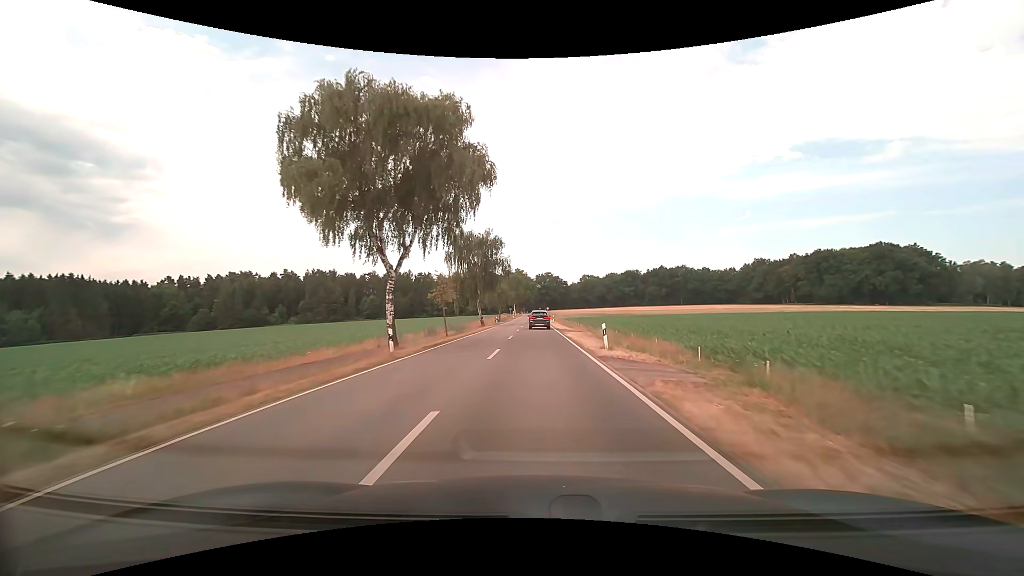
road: tertiary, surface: asphalt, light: Day
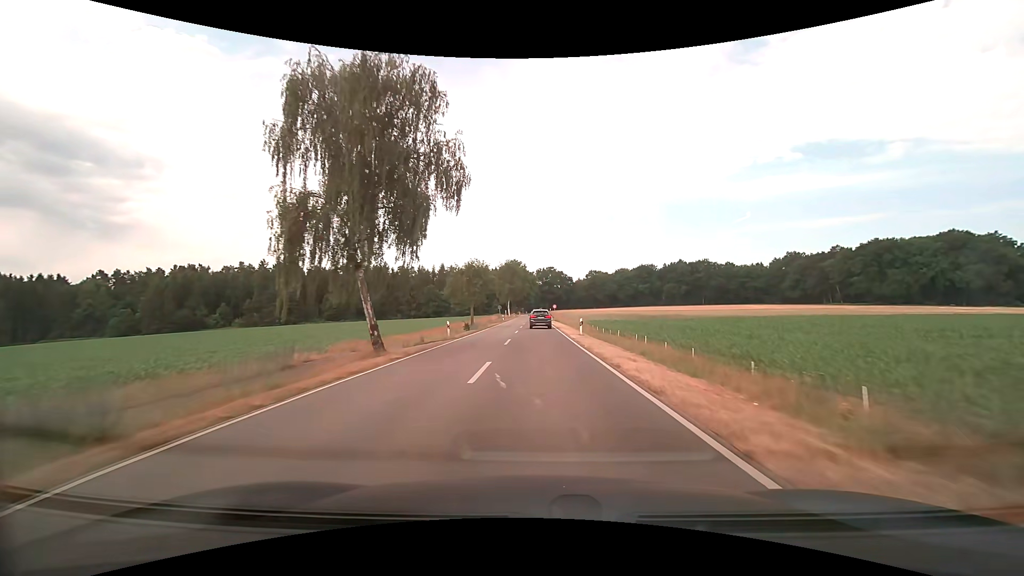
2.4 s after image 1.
(-0.1, +40.8) m; 0°
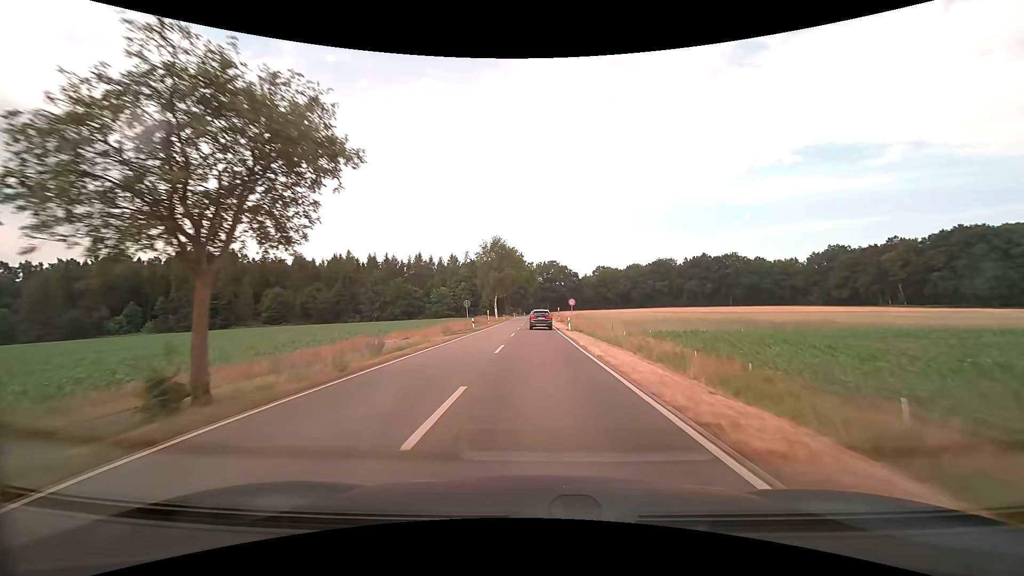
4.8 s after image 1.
(+0.2, +40.5) m; 0°
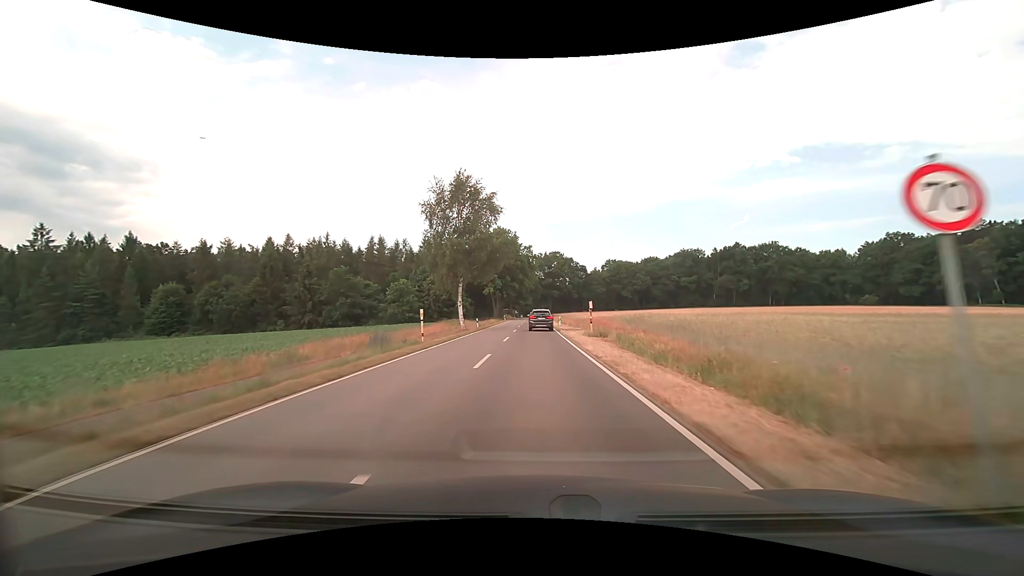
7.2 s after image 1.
(+0.1, +40.7) m; 0°
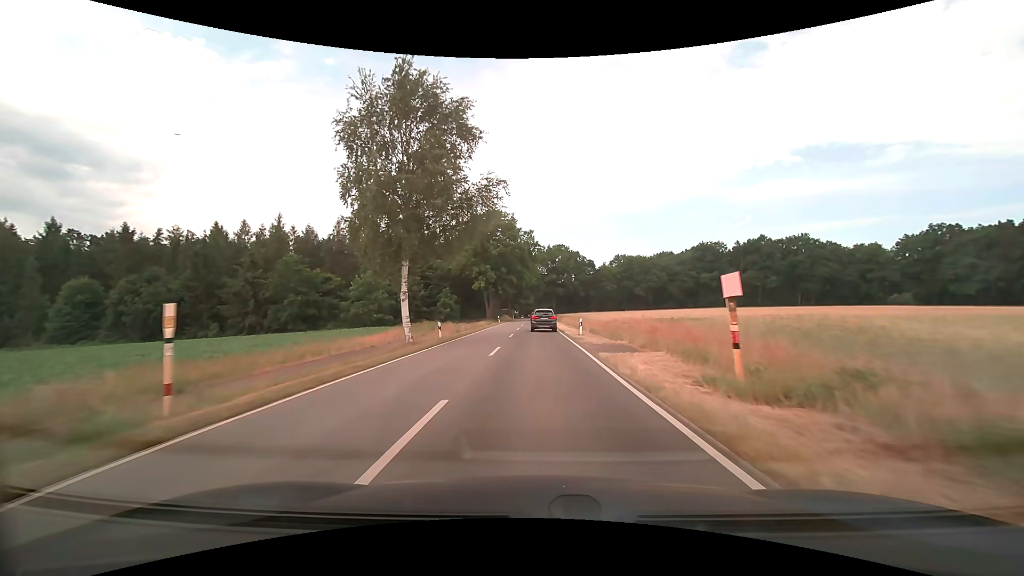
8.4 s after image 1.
(0.0, +20.4) m; 0°
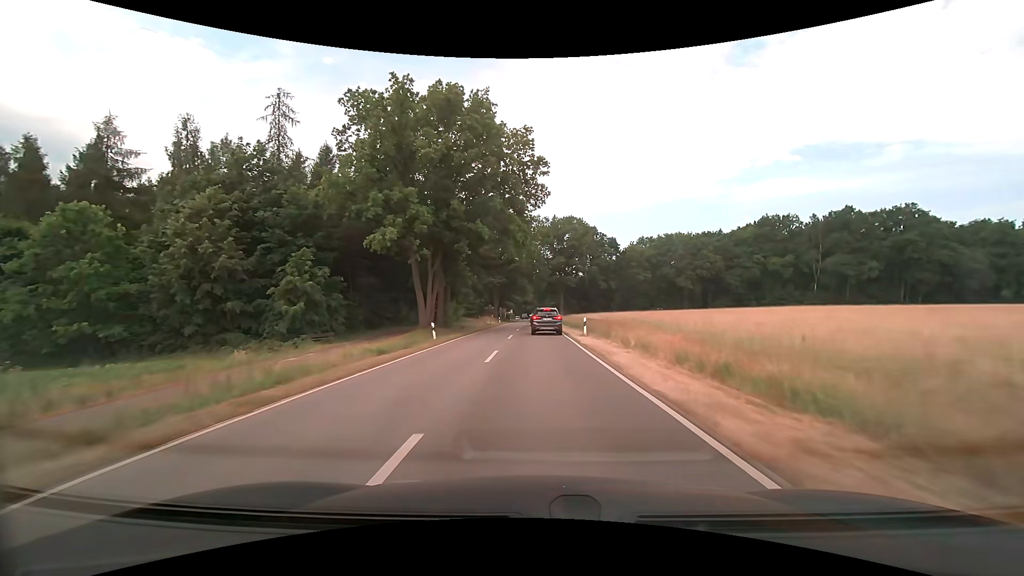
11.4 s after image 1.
(0.0, +49.7) m; 0°
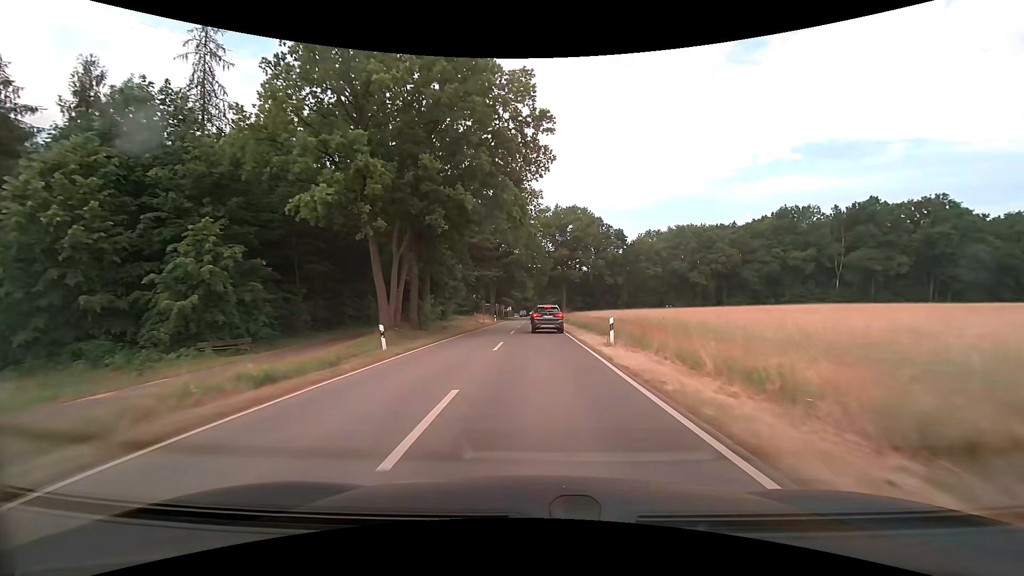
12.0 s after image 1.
(0.0, +9.1) m; 0°
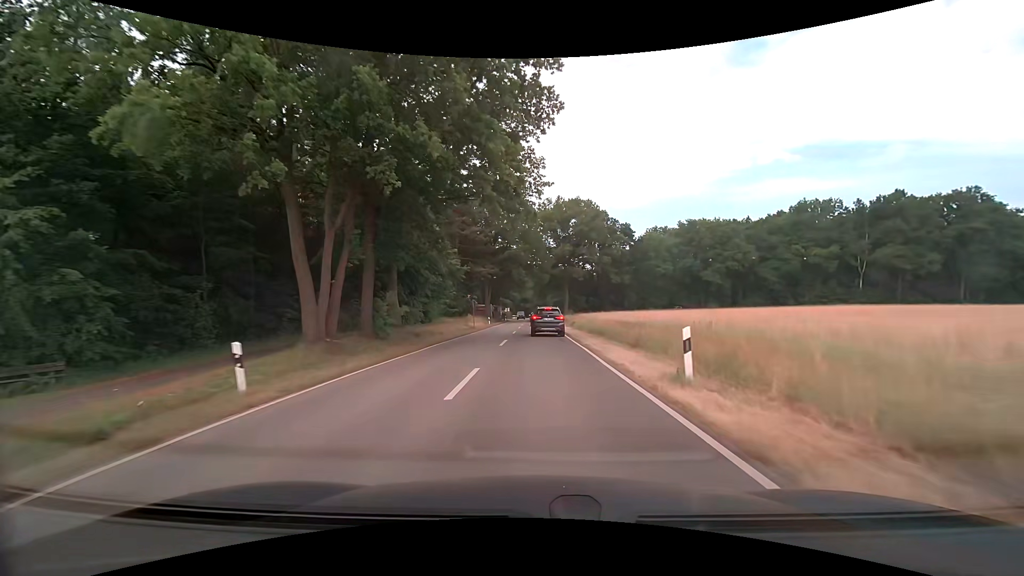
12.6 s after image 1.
(0.0, +8.7) m; 0°
(0, +10) (0, +20) (0, +30) (0, +40) (0, +50) (0, +60) (0, +70) (0, +80) (0, +90) (0, +100) m
